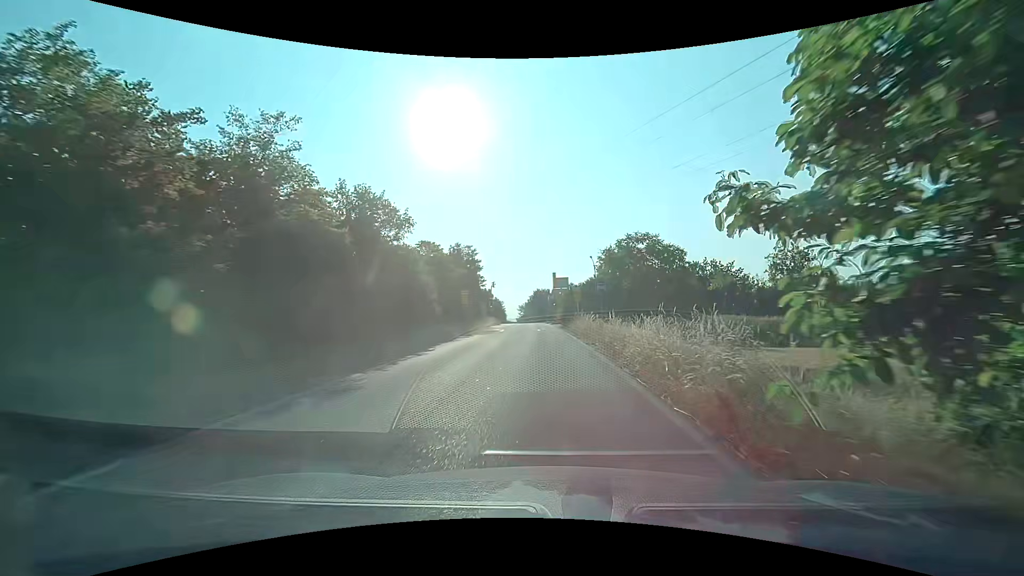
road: trunk_link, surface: asphalt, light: Day
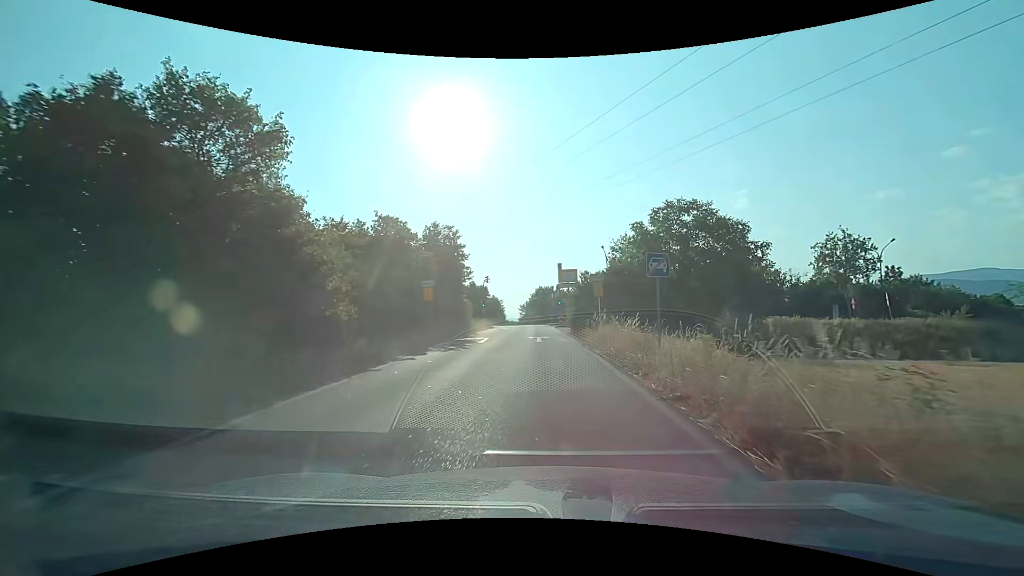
(0.0, +11.5) m; 0°
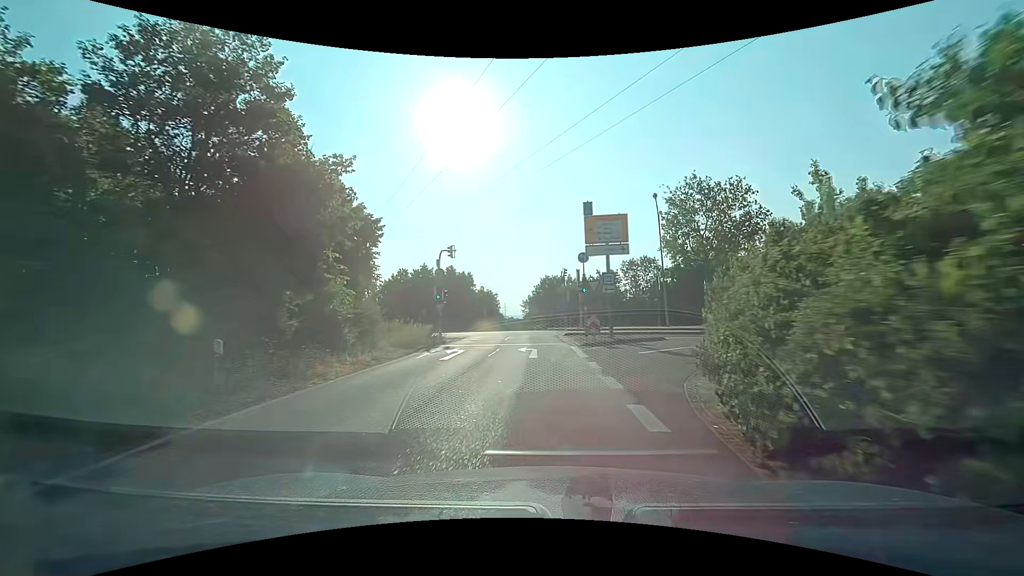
(-0.1, +27.0) m; -1°
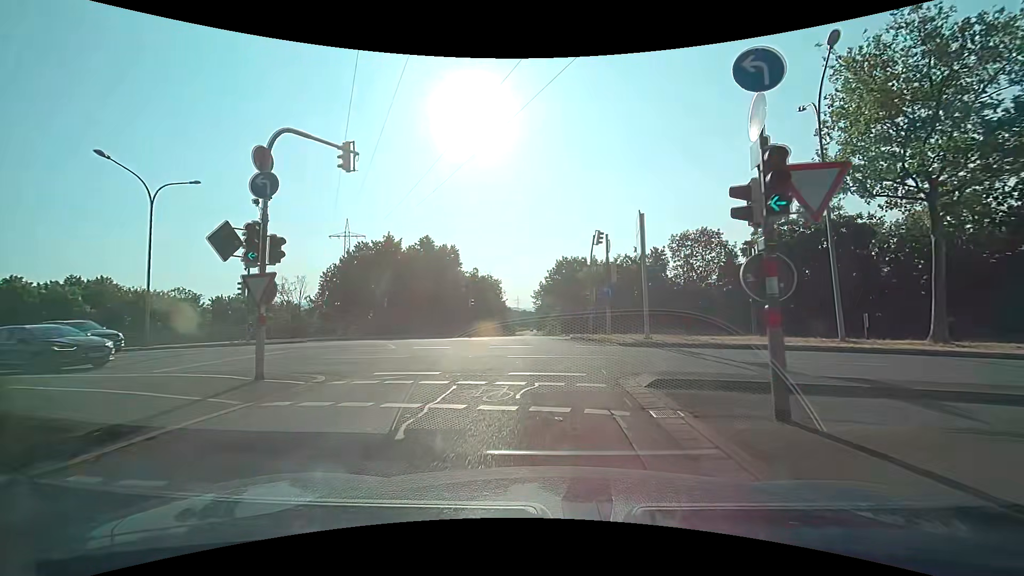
(-0.2, +20.7) m; -1°
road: primary_link
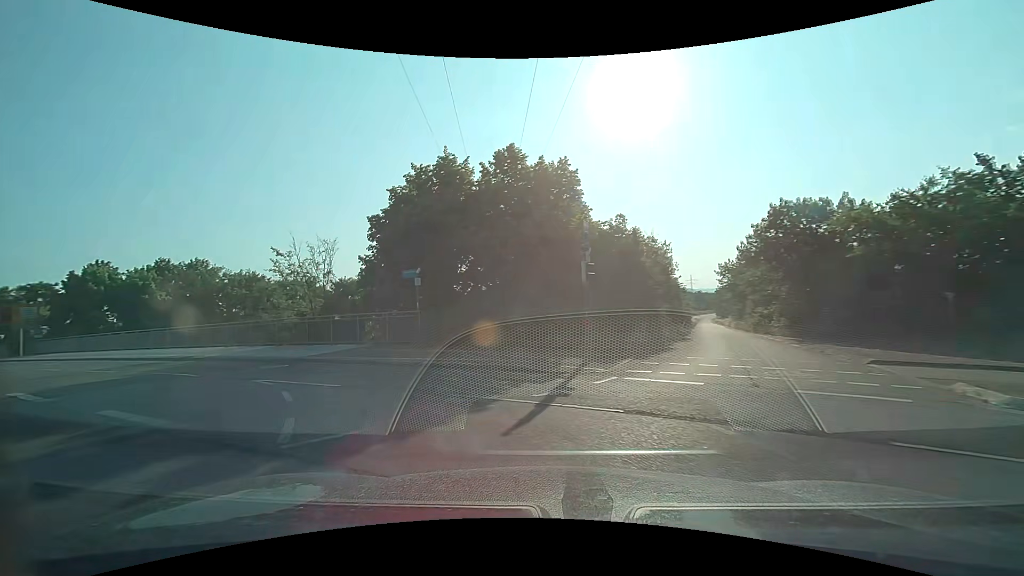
(-1.5, +23.2) m; -18°
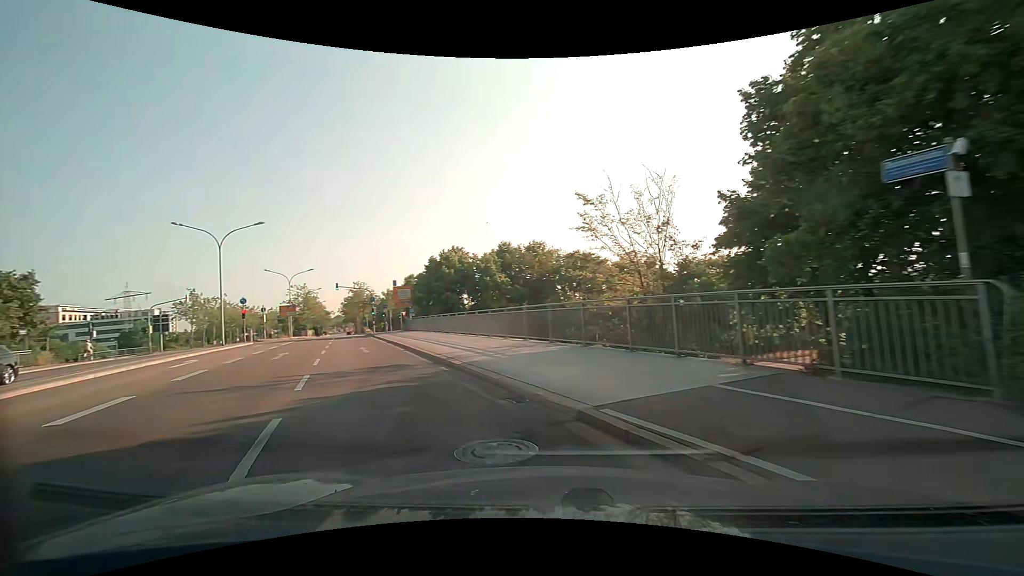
(-4.2, +11.9) m; -39°
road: primary
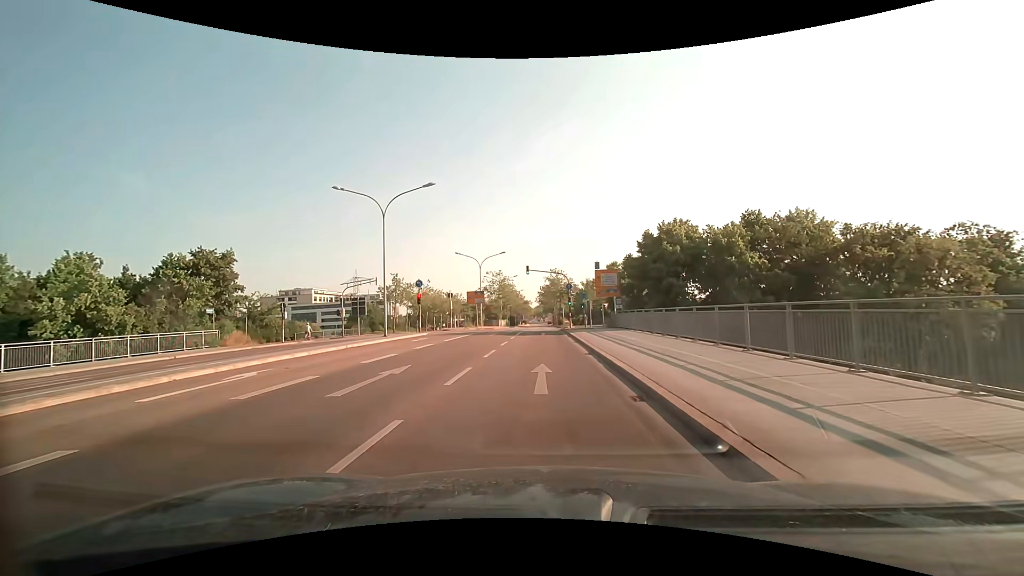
(-3.7, +12.9) m; -23°
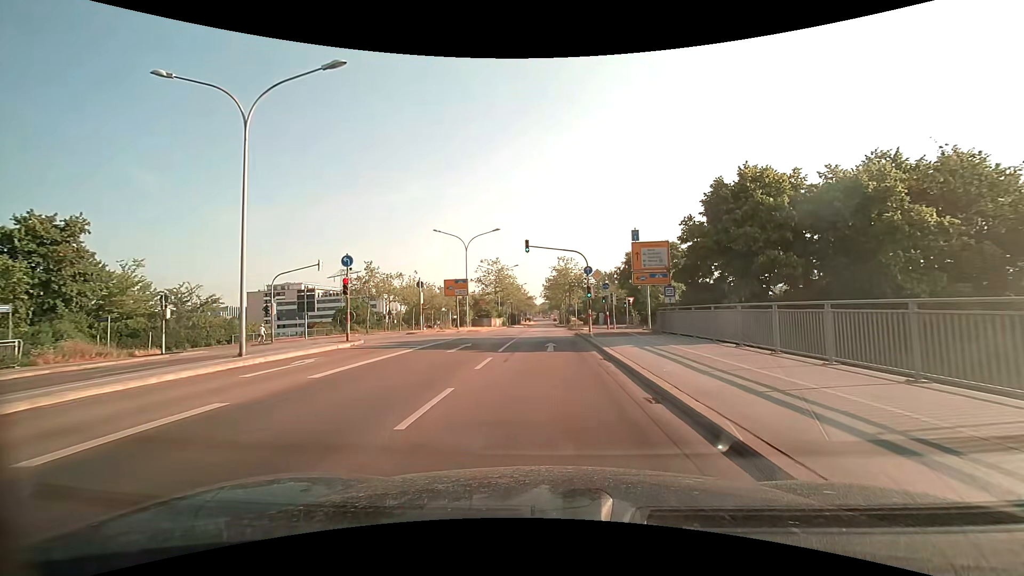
(-0.2, +16.0) m; -1°
(0, +10) (0, +20) (0, +30) (0, +40) (0, +50) (0, +60) (0, +70) (0, +80) (0, +90) (0, +100) m
